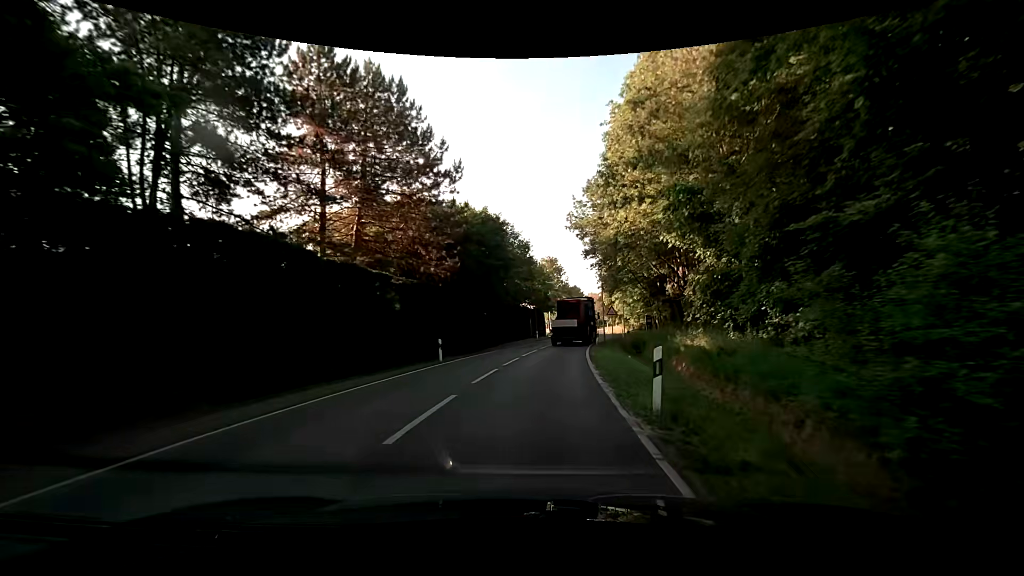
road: secondary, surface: asphalt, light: Day
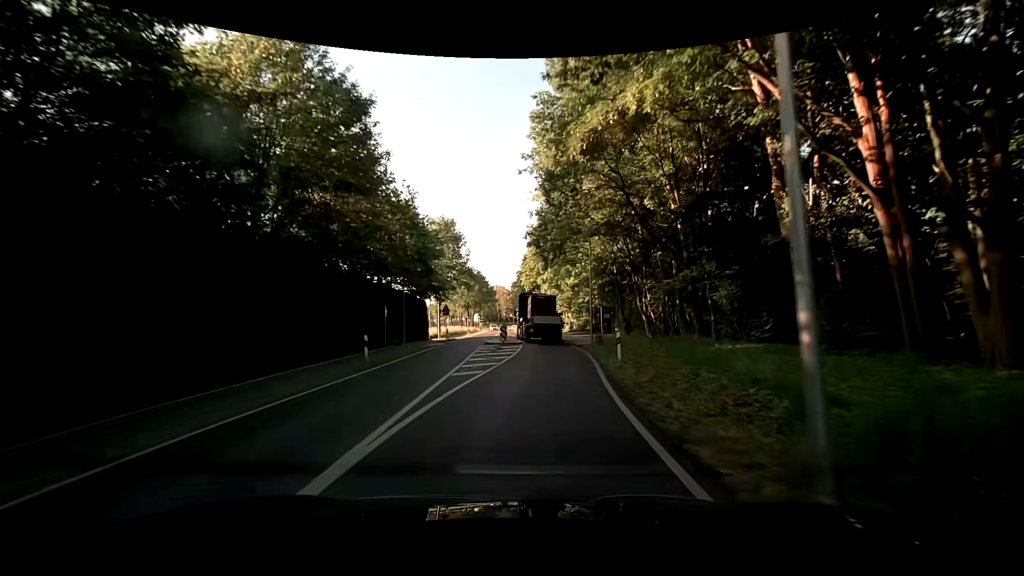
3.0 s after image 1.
(+3.3, +38.6) m; +10°
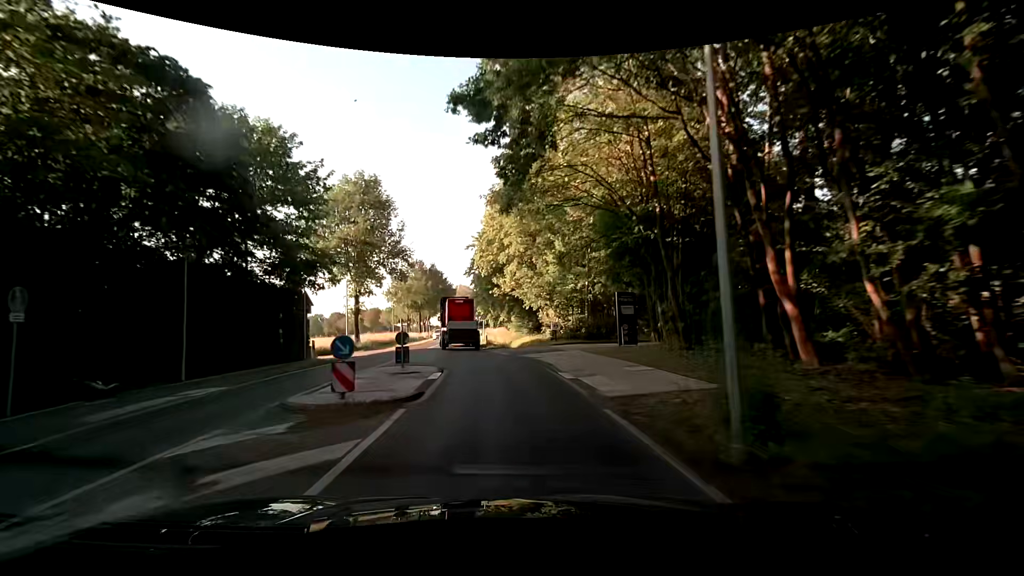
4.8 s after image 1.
(+1.4, +23.3) m; +5°
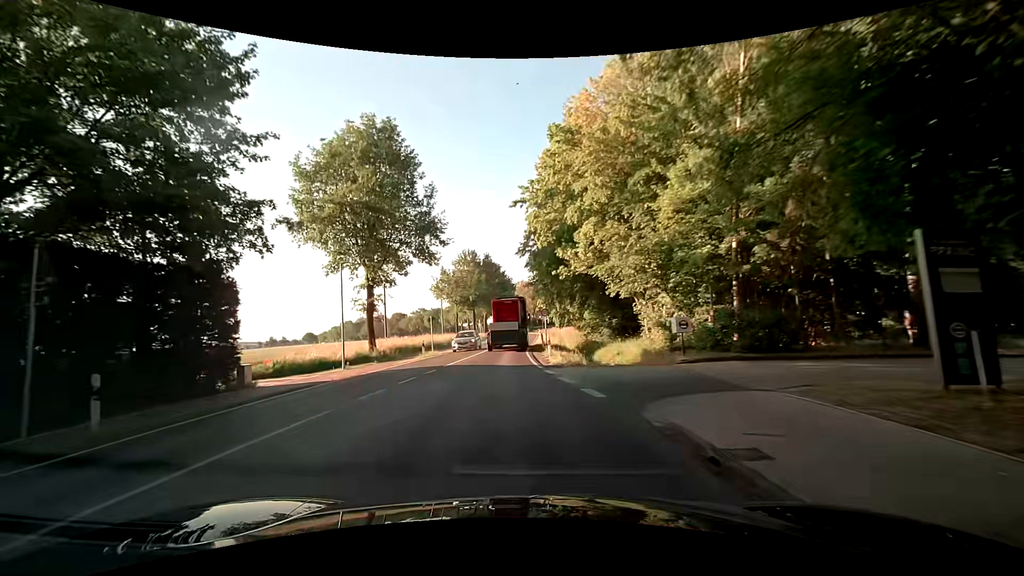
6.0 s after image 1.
(-0.8, +15.5) m; -7°
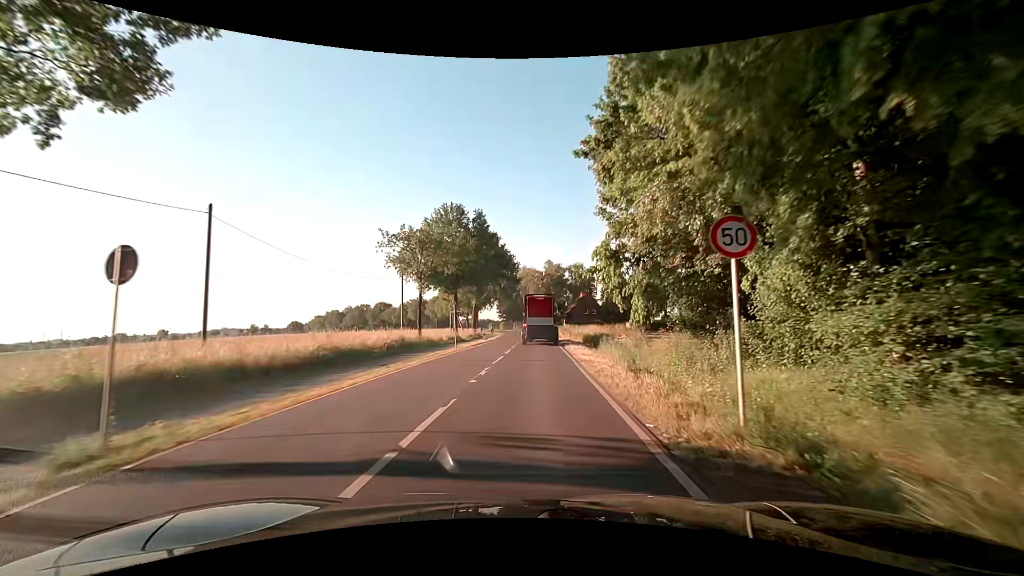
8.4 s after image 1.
(-1.8, +31.0) m; -1°
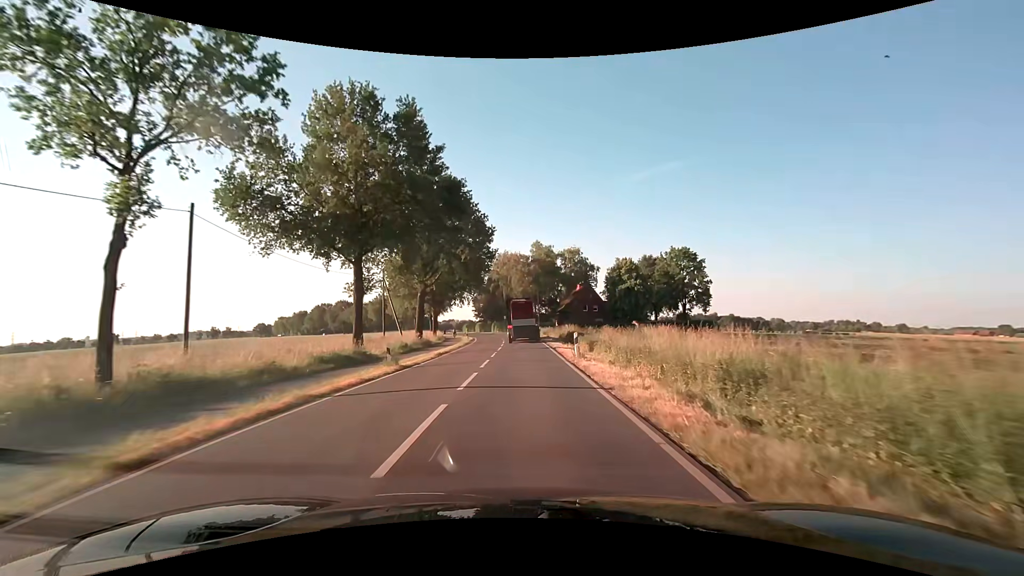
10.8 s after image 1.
(+0.6, +31.1) m; +2°
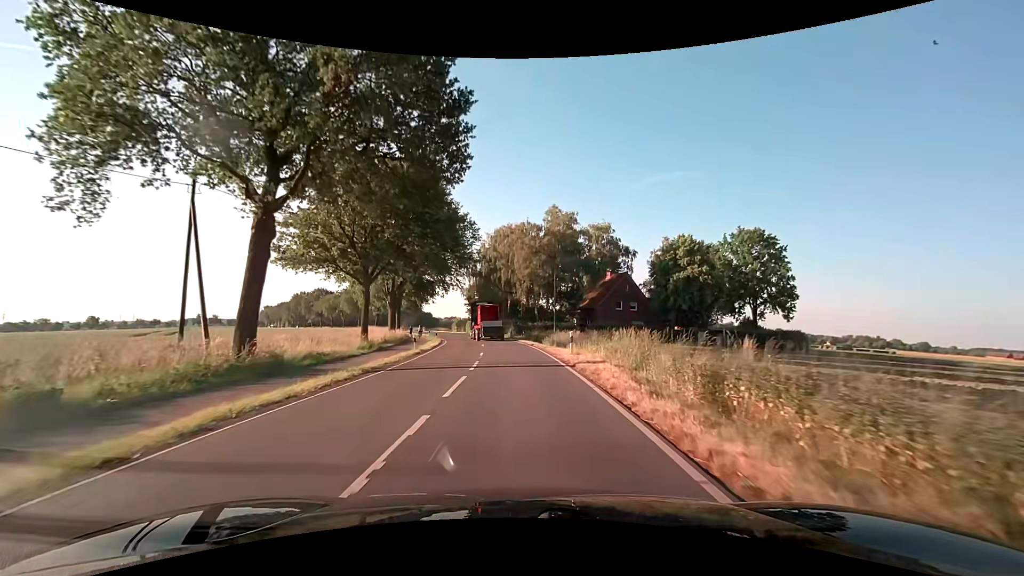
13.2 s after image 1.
(0.0, +31.1) m; 0°
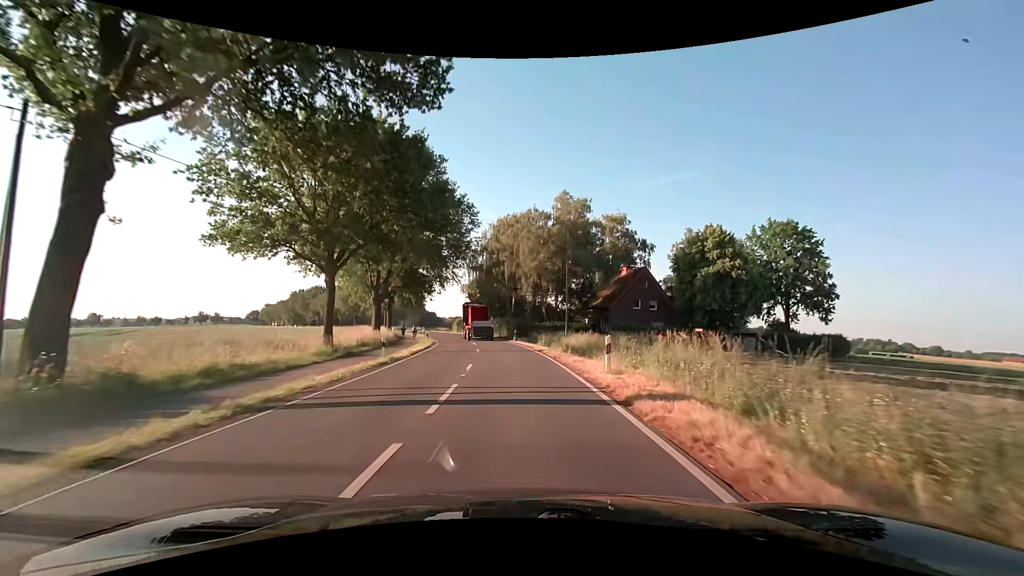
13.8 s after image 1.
(-0.1, +7.8) m; -1°
(0, +10) (0, +20) (-1, +30) (-2, +40) (-4, +50) (-5, +60) (-7, +69) (-9, +79) (-12, +89) (-15, +98) m
